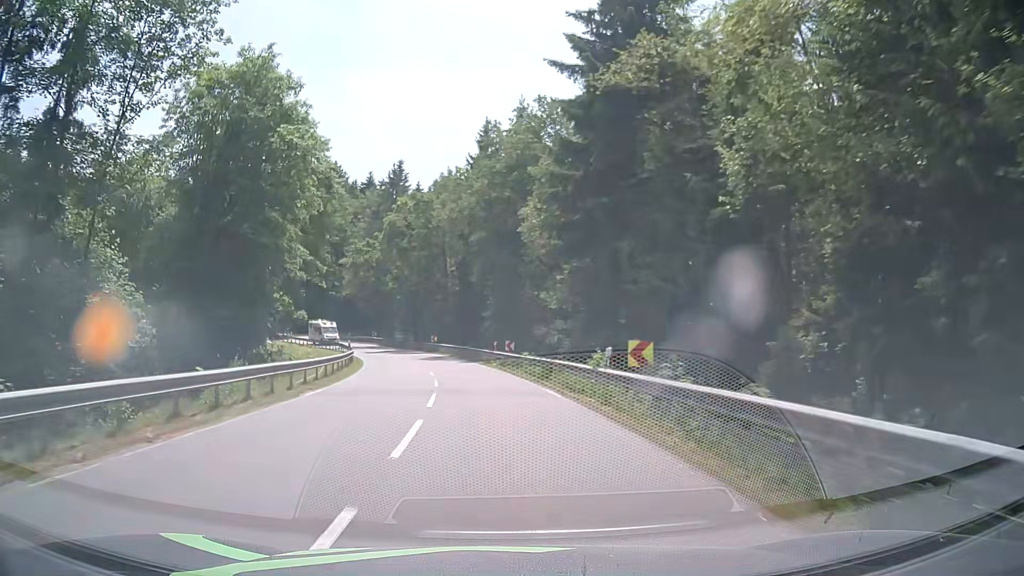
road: secondary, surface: asphalt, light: Day
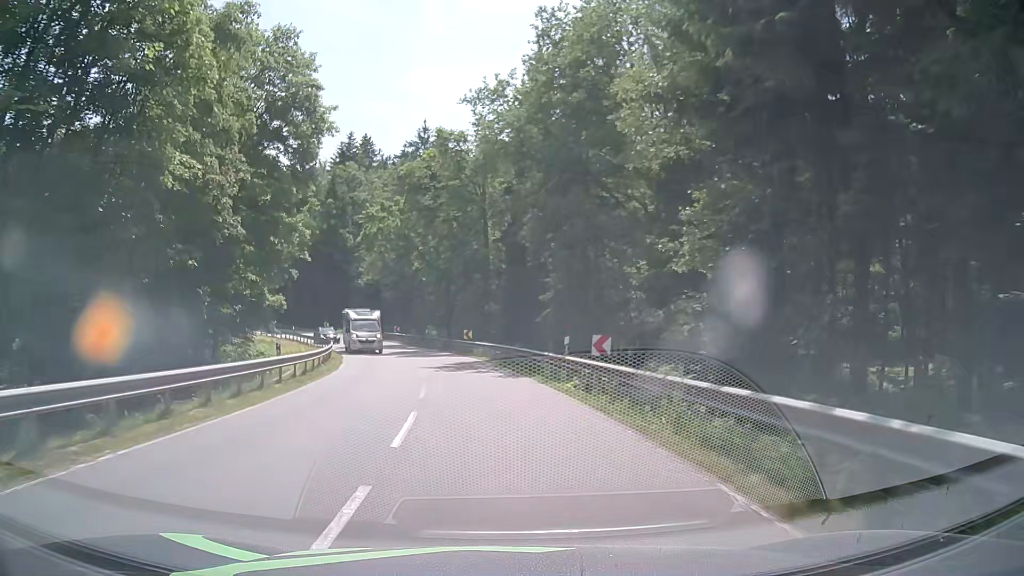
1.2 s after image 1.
(-0.7, +18.6) m; -4°
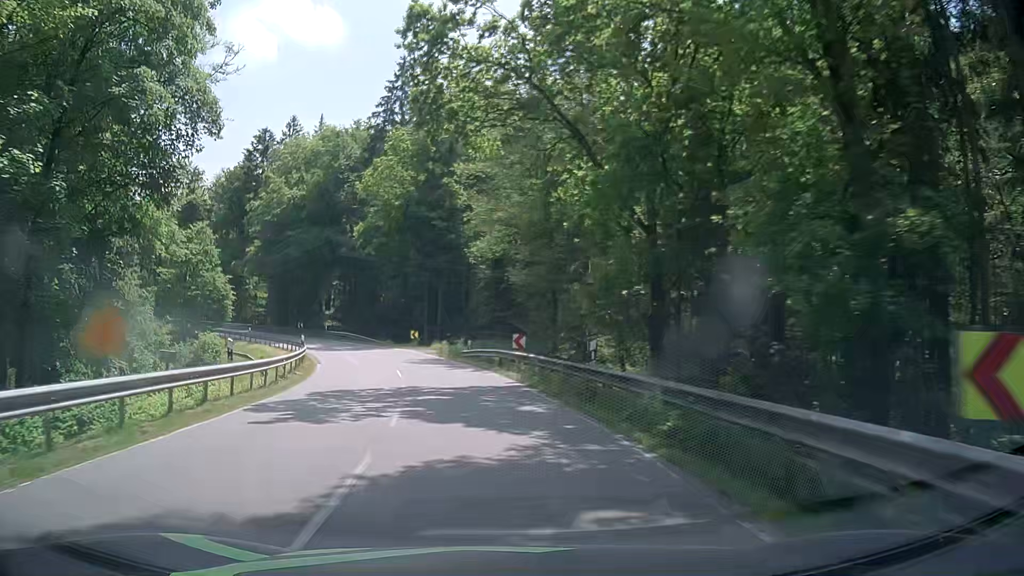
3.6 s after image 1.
(-3.9, +36.5) m; -14°
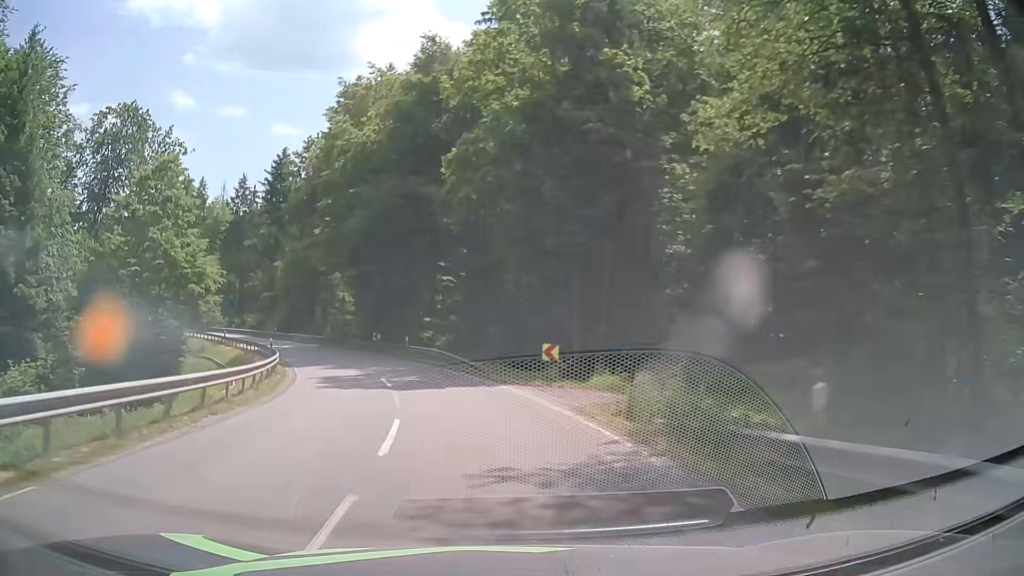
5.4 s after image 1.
(-2.9, +27.1) m; -12°
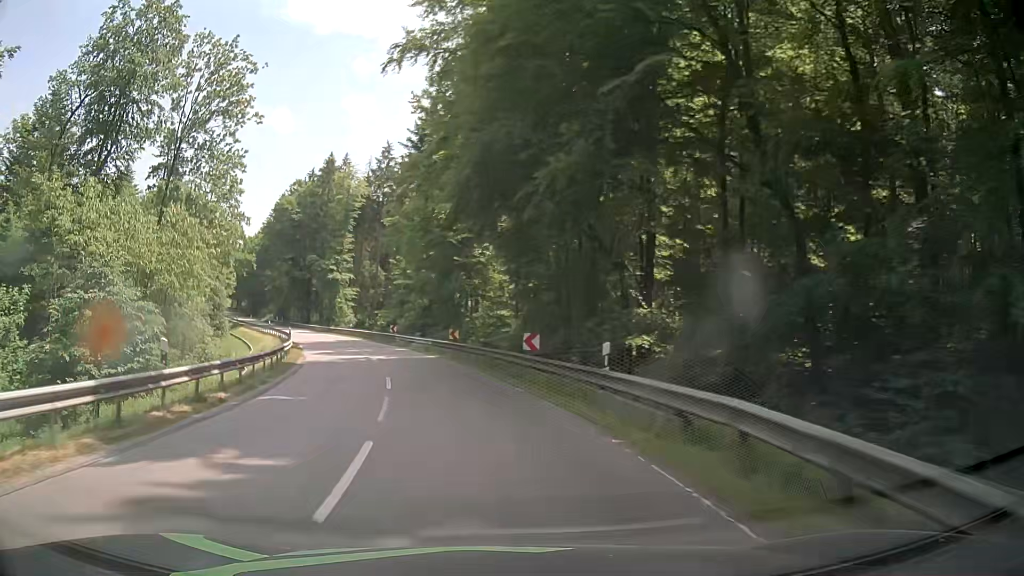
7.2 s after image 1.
(-3.9, +26.8) m; -16°
(0, +10) (-2, +20) (-4, +30) (-7, +39) (-10, +49) (-14, +58) (-18, +67) (-23, +76) (-27, +85) (-32, +94) m
